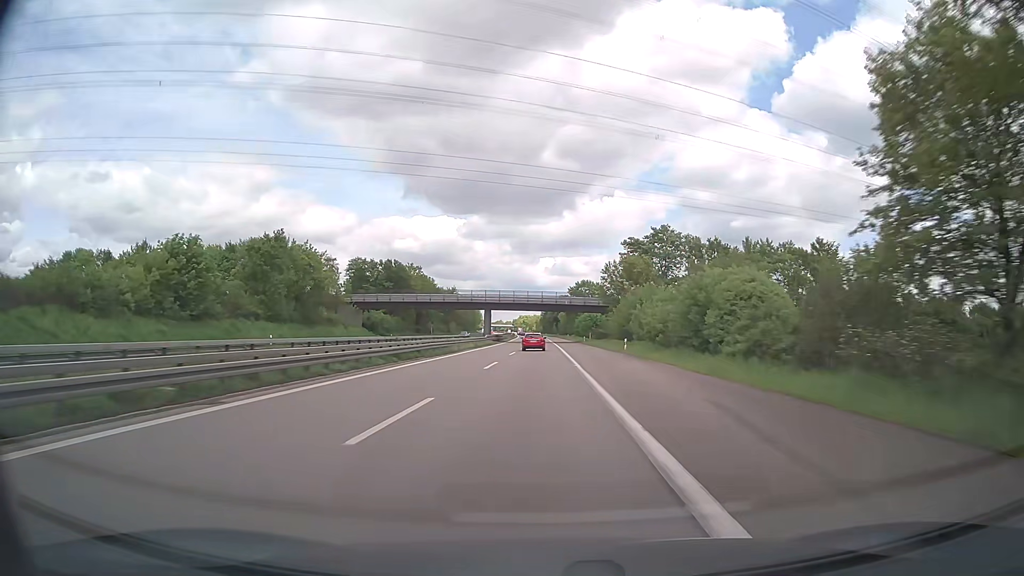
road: trunk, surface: asphalt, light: Day
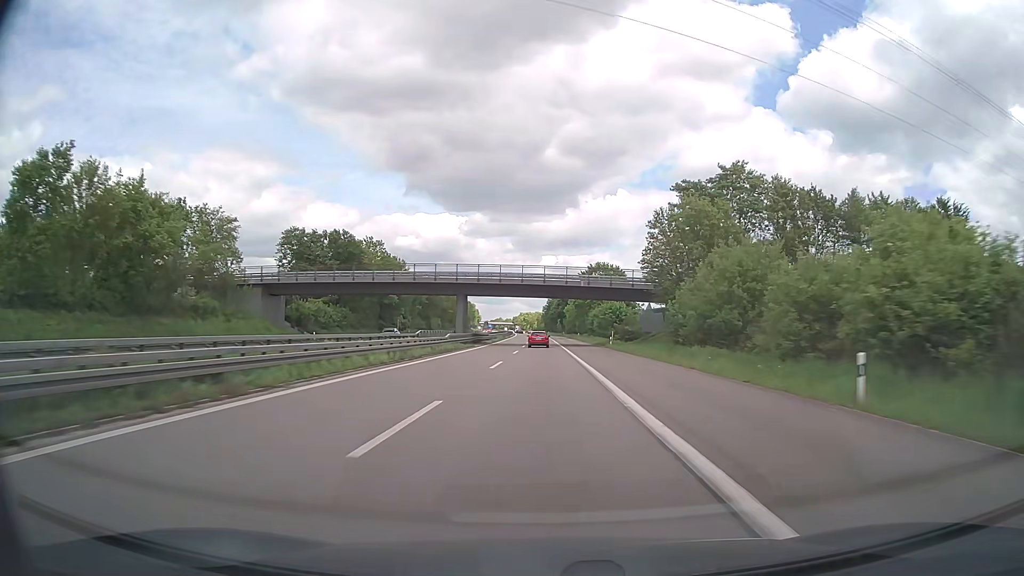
(0.0, +37.0) m; 0°
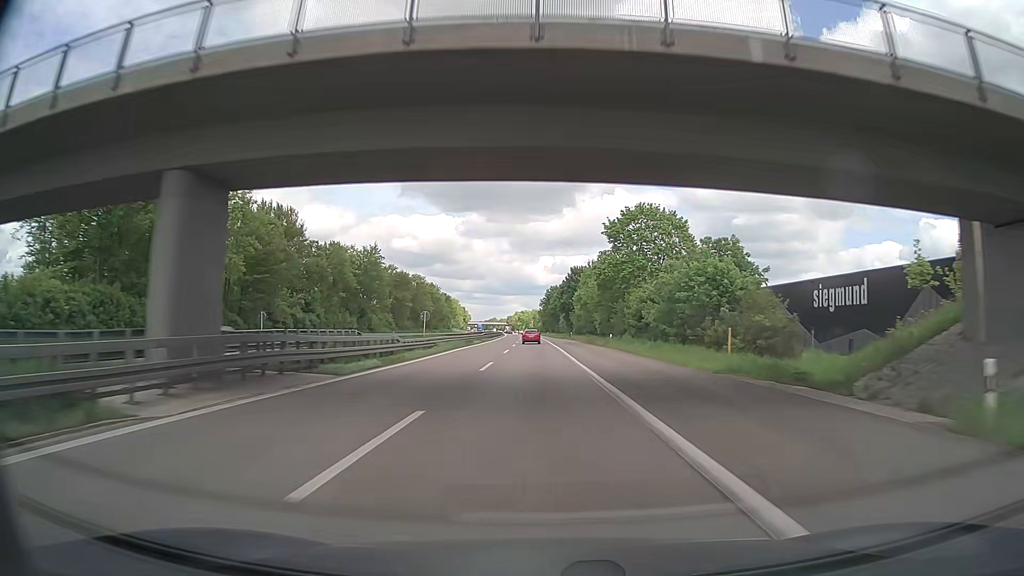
(+0.2, +56.0) m; 0°
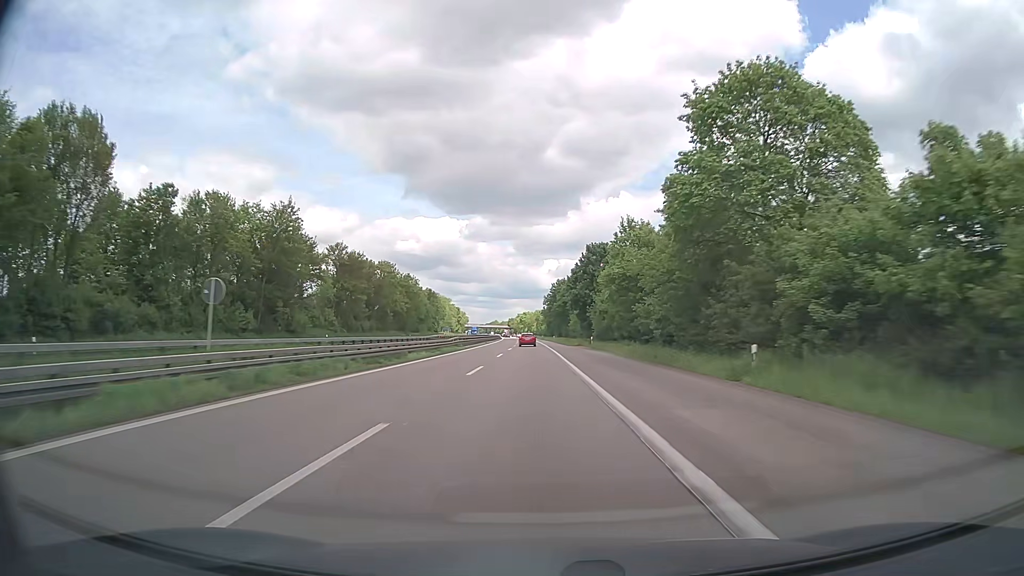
(-0.1, +37.6) m; 0°
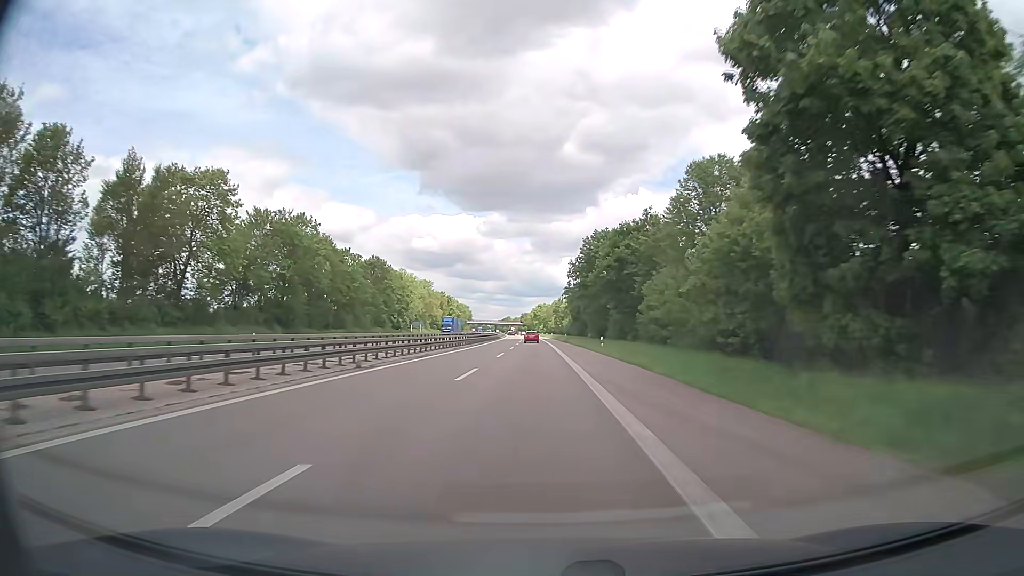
(-0.9, +75.3) m; -2°
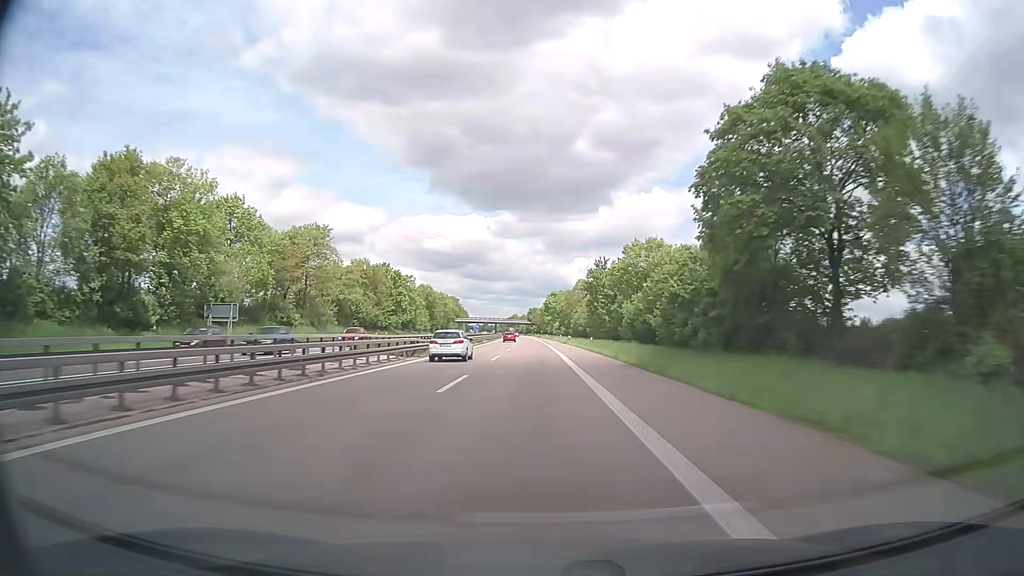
(-1.1, +93.6) m; -1°
(0, +10) (0, +20) (0, +30) (0, +40) (0, +50) (-1, +60) (-1, +70) (-1, +80) (-1, +90) (-2, +100) m
